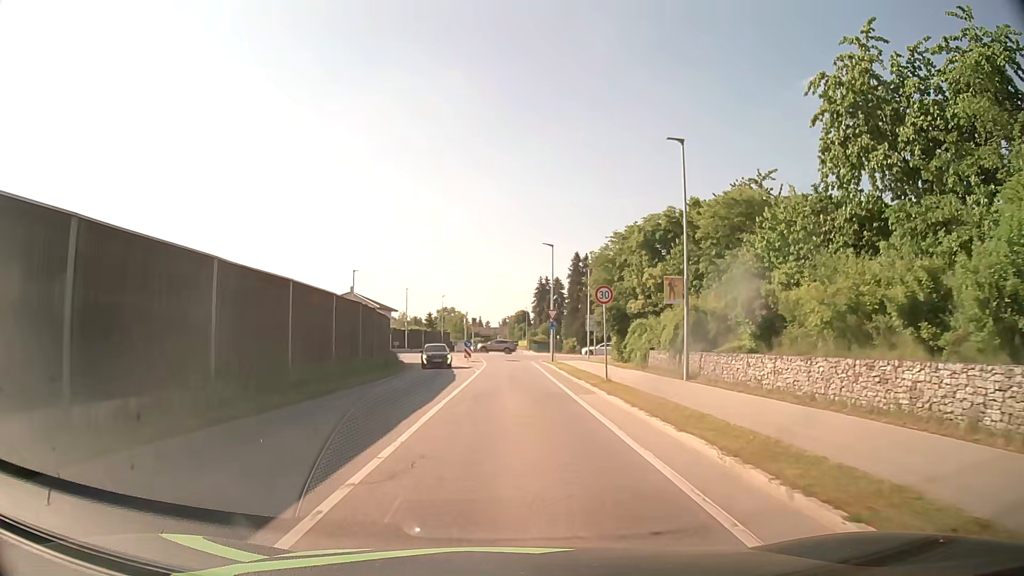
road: secondary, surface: asphalt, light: Day
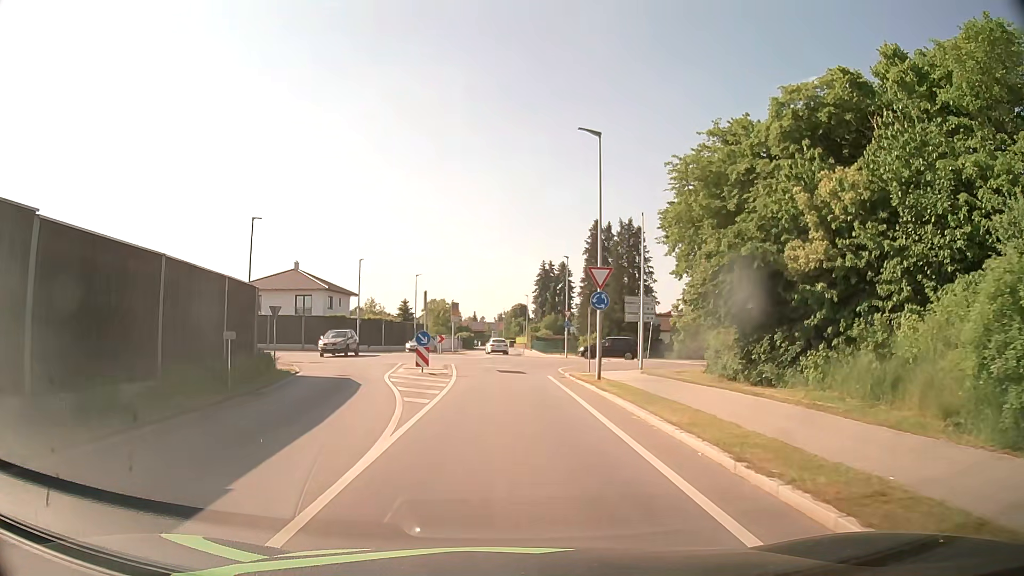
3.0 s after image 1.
(+0.1, +24.9) m; 0°
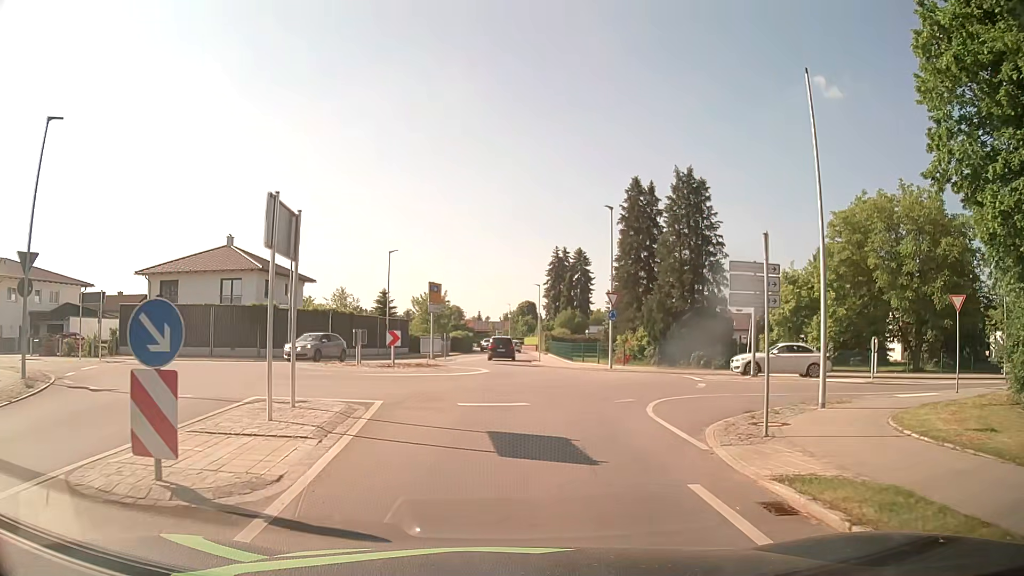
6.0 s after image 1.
(-0.1, +19.9) m; -1°
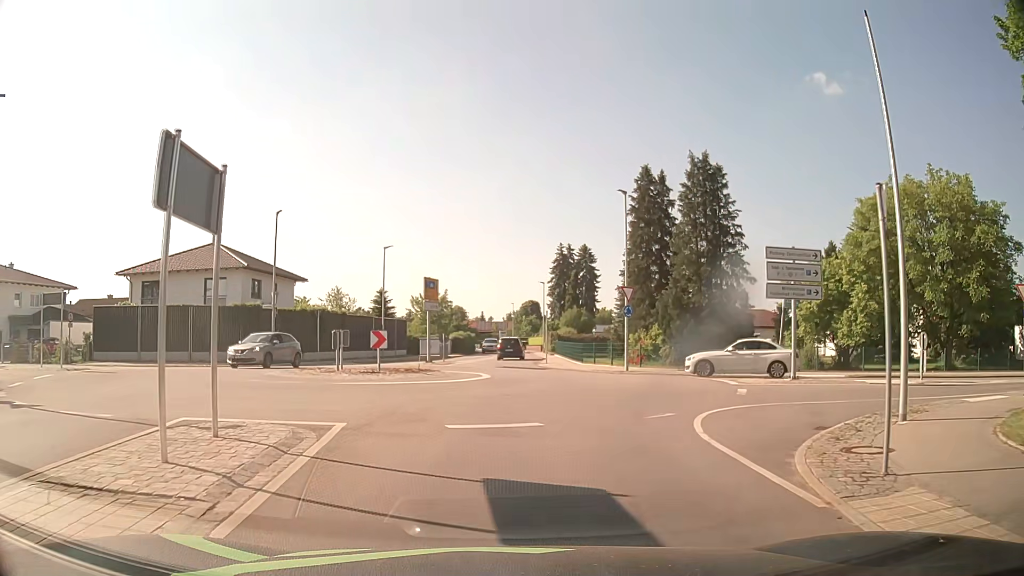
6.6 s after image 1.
(0.0, +3.3) m; 0°
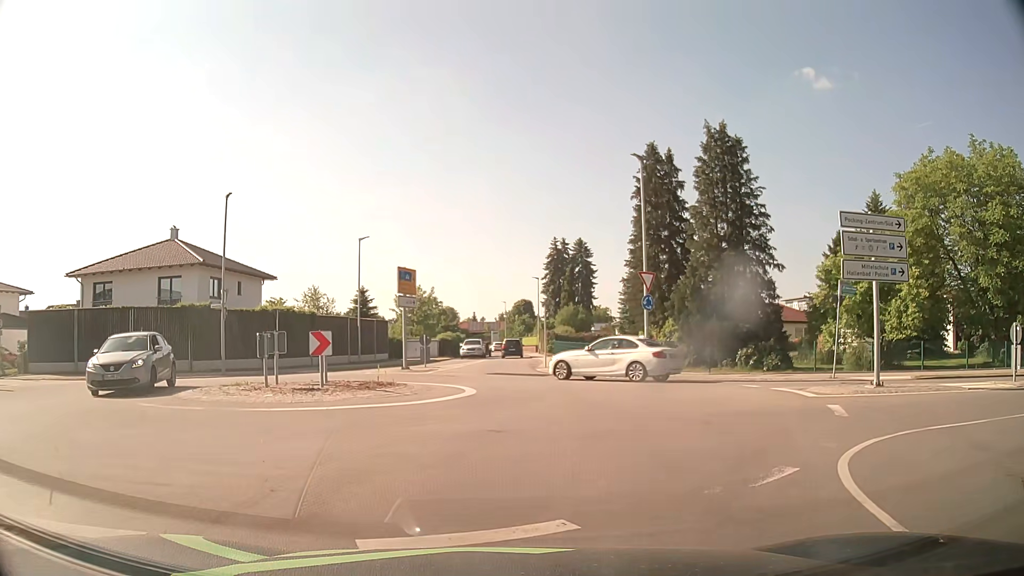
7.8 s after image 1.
(0.0, +5.5) m; -1°
